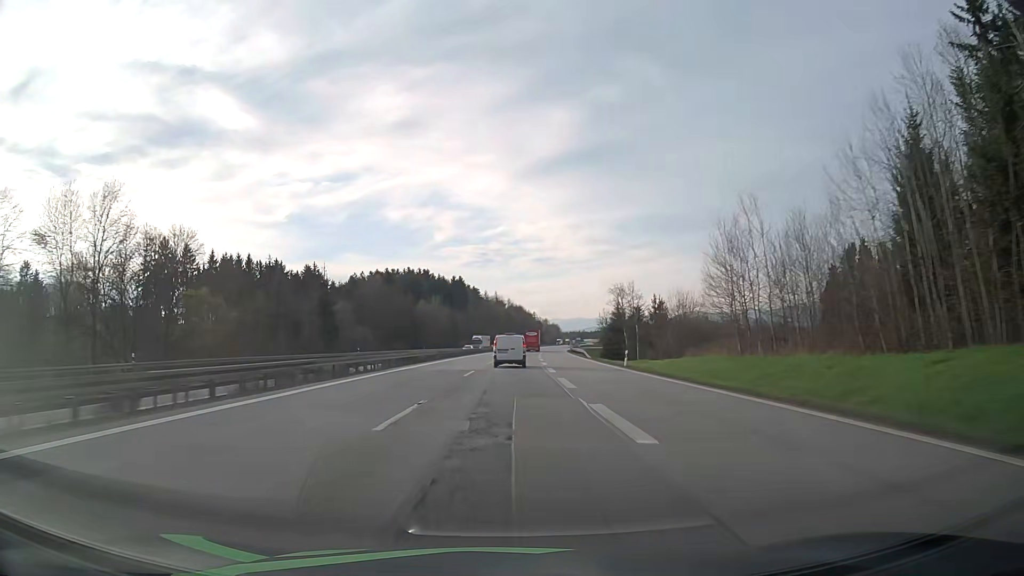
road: motorway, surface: asphalt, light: Day
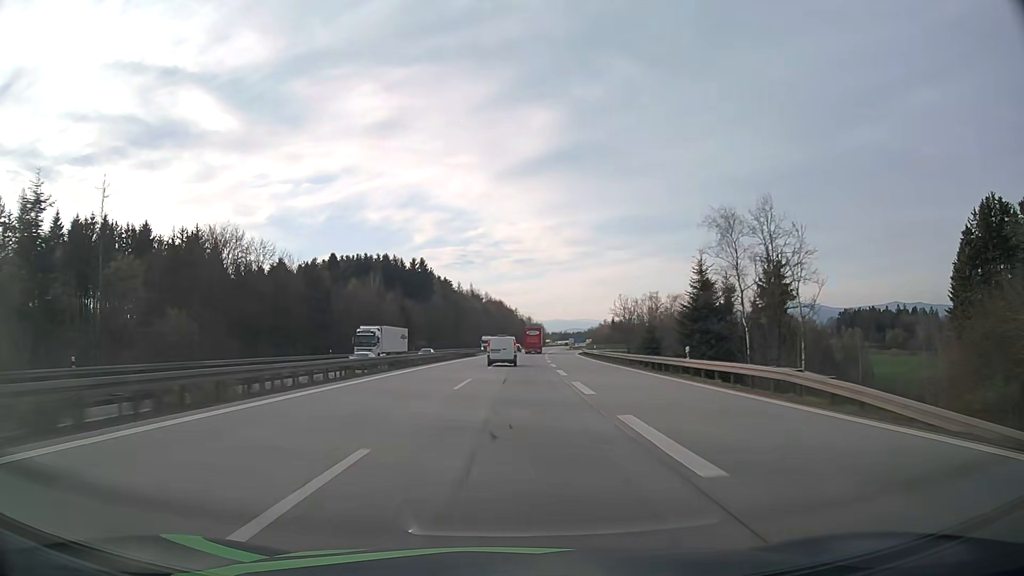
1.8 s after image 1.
(+1.1, +62.2) m; +2°
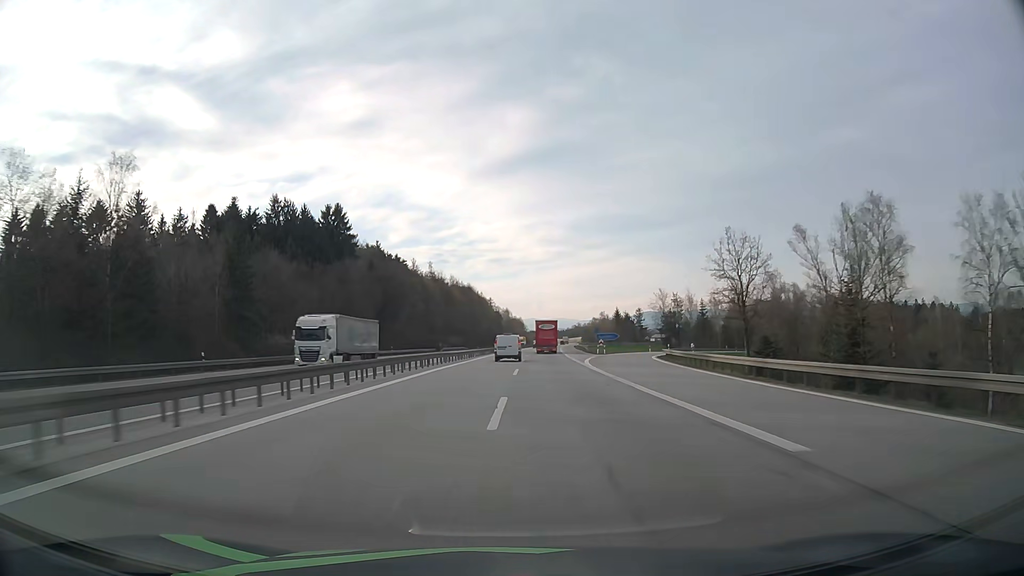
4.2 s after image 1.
(+1.4, +82.9) m; +2°
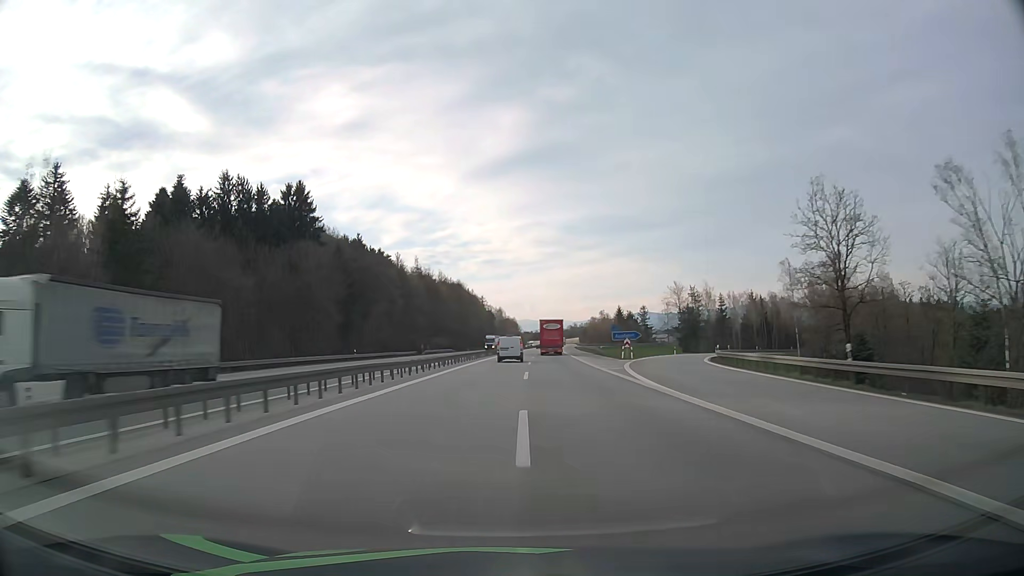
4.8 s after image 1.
(+0.1, +20.7) m; +1°
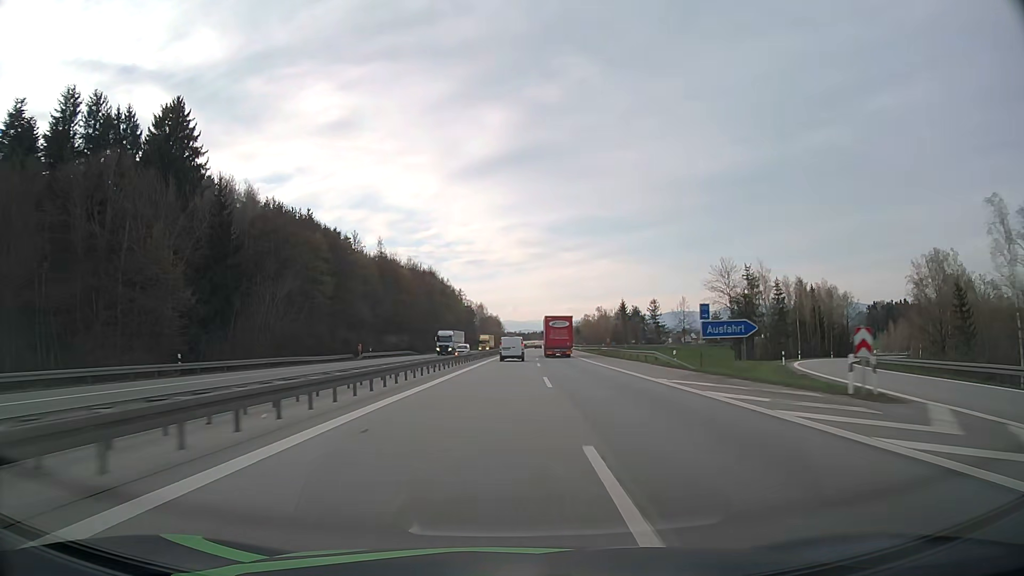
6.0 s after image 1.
(+0.4, +41.4) m; +1°
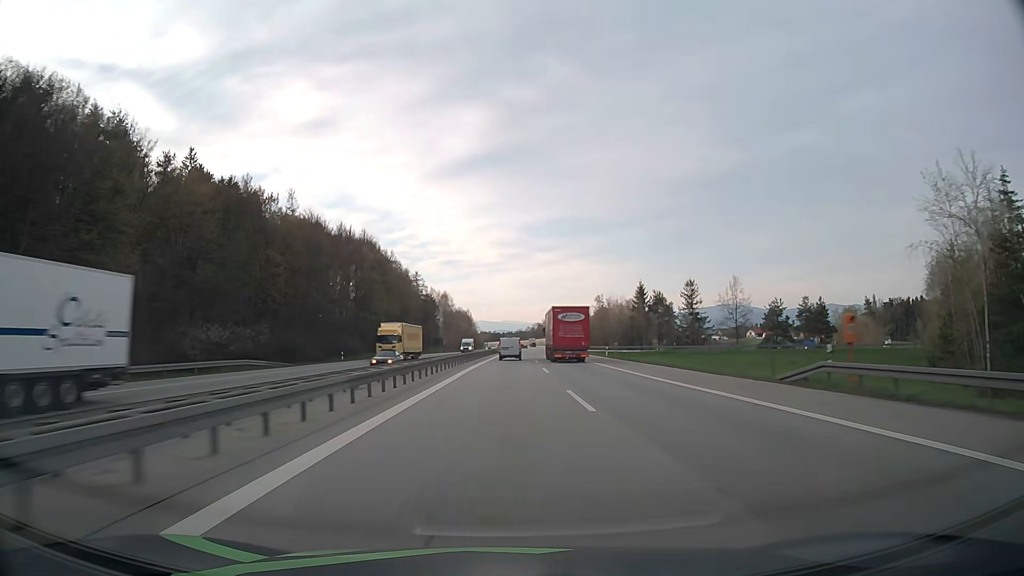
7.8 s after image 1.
(+1.2, +62.2) m; +2°
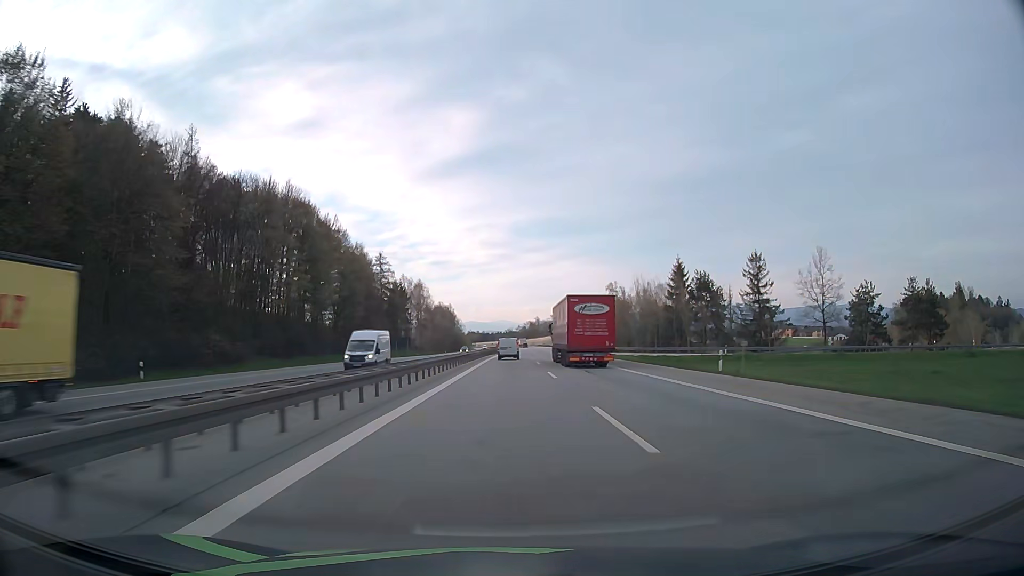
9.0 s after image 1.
(+0.4, +41.6) m; +1°
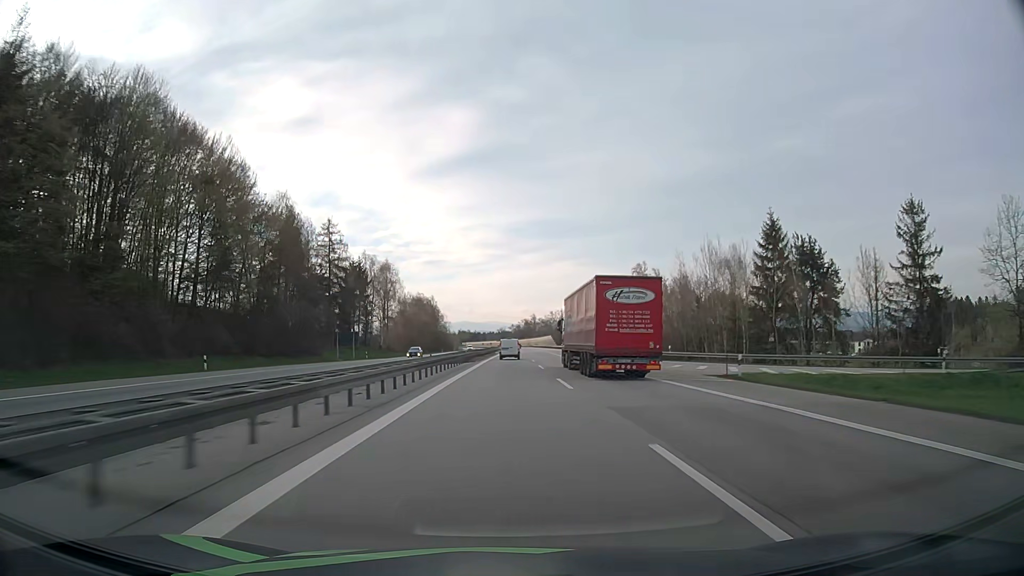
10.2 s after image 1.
(+0.2, +41.7) m; +1°
(0, +10) (0, +20) (0, +30) (0, +40) (0, +50) (0, +60) (0, +70) (+1, +80) (+1, +90) (+1, +100) m
